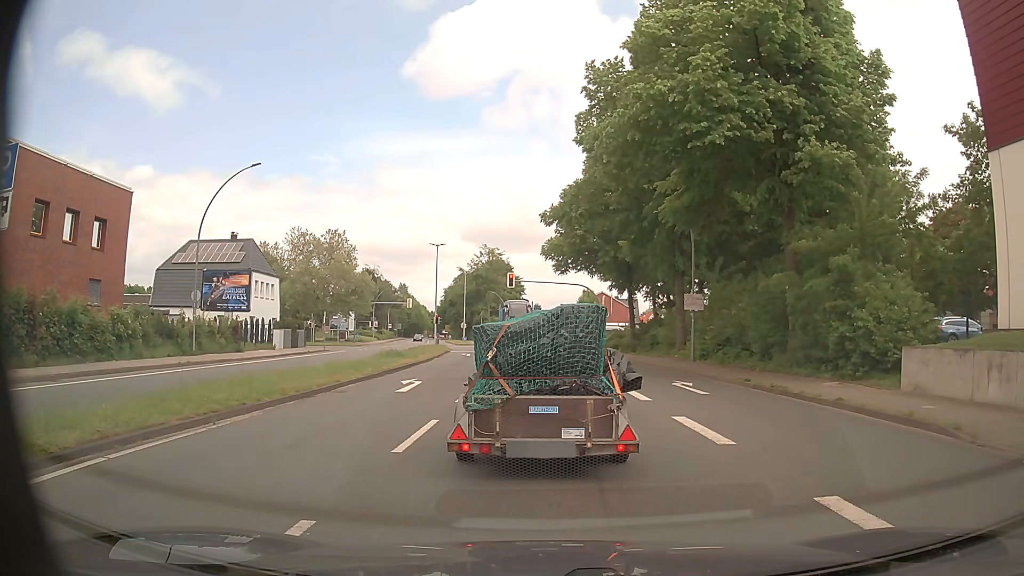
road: primary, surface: asphalt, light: Day
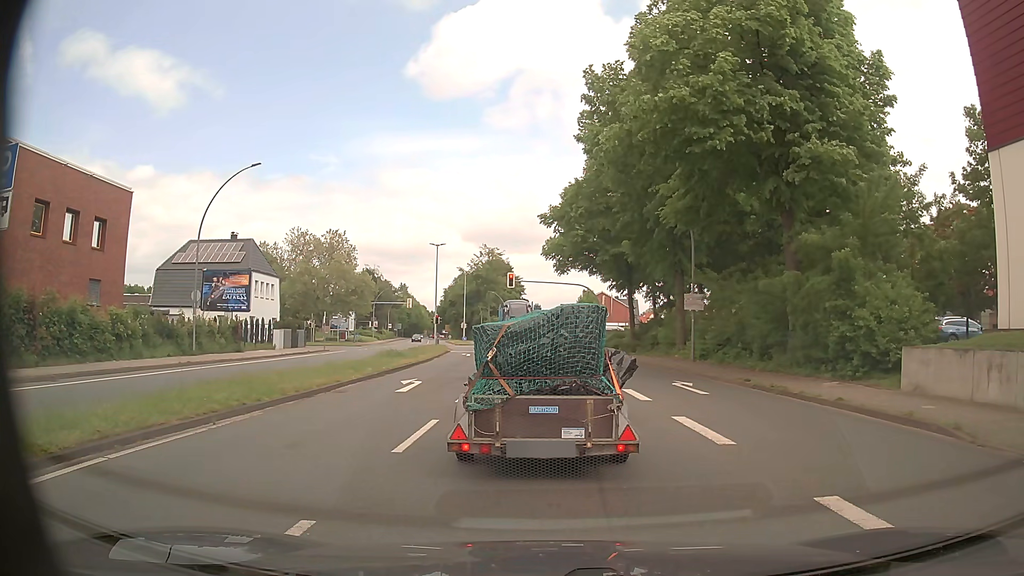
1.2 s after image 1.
(0.0, 0.0) m; 0°
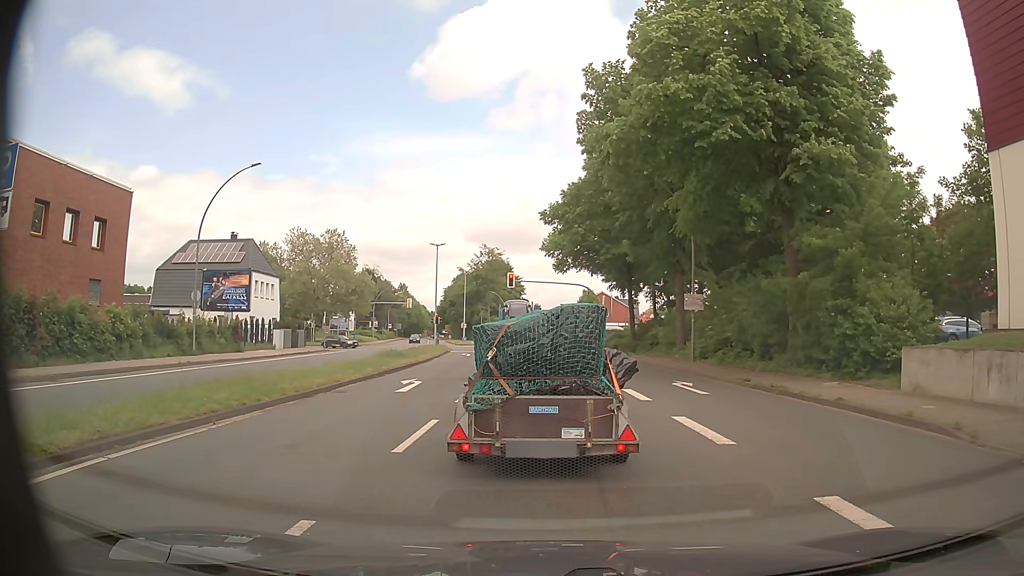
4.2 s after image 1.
(0.0, 0.0) m; 0°
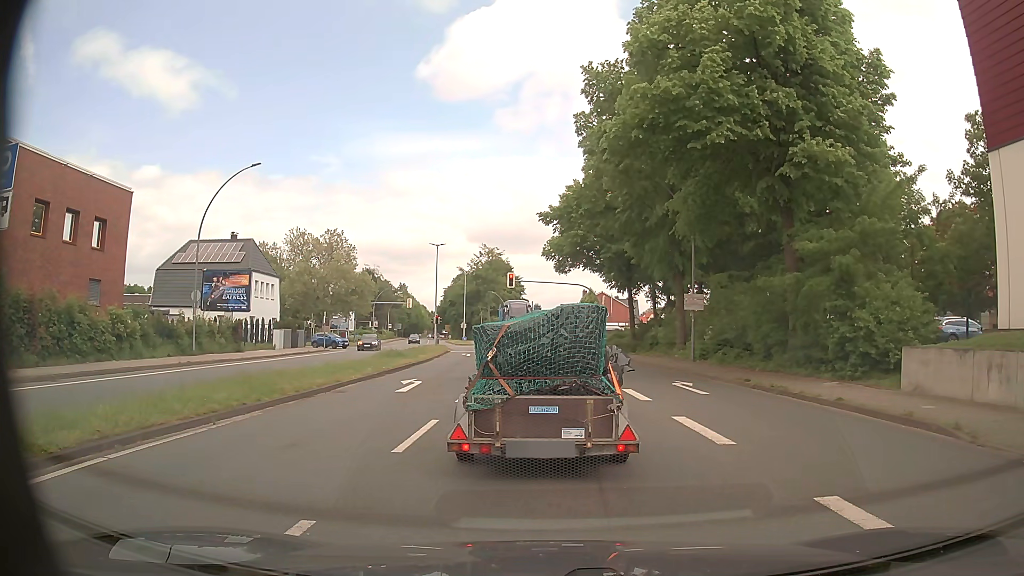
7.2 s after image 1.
(0.0, 0.0) m; 0°
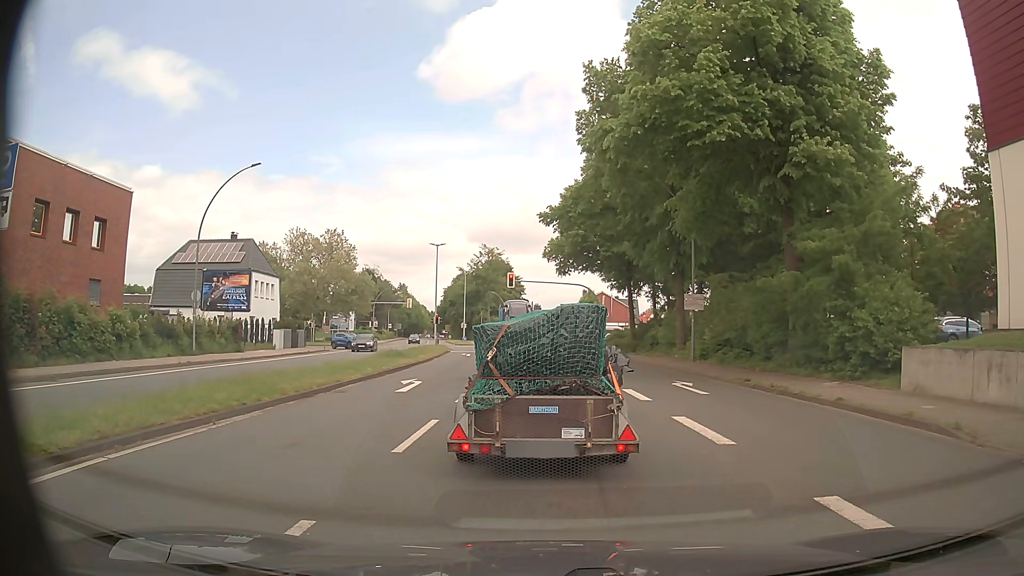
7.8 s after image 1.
(0.0, 0.0) m; 0°
(-1, +10) (-1, +20) (-2, +30) (-4, +40) (-5, +50) (-7, +60) (-9, +69) (-10, +79) (-12, +89) (-15, +99) m
